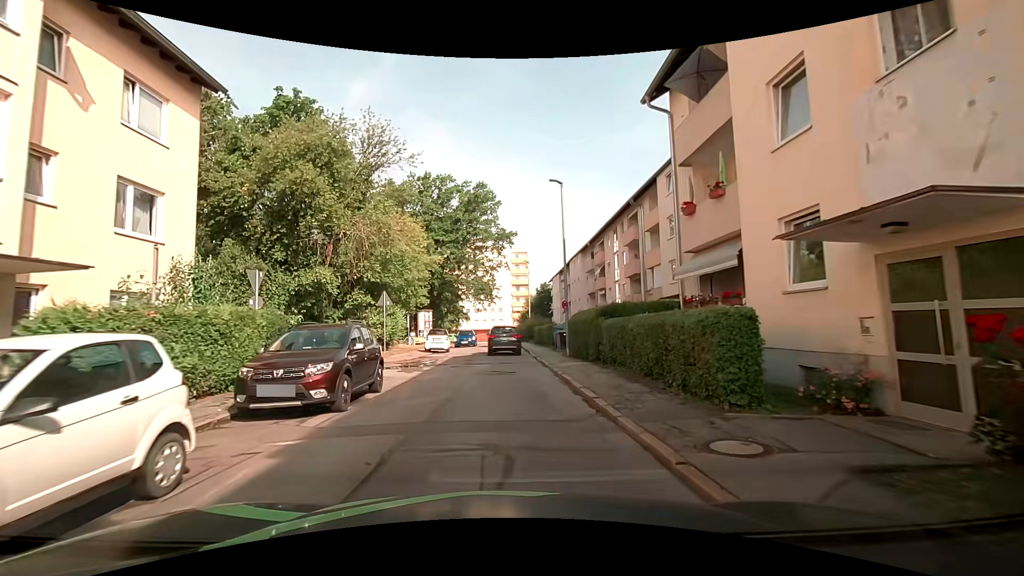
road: residential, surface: asphalt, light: Day
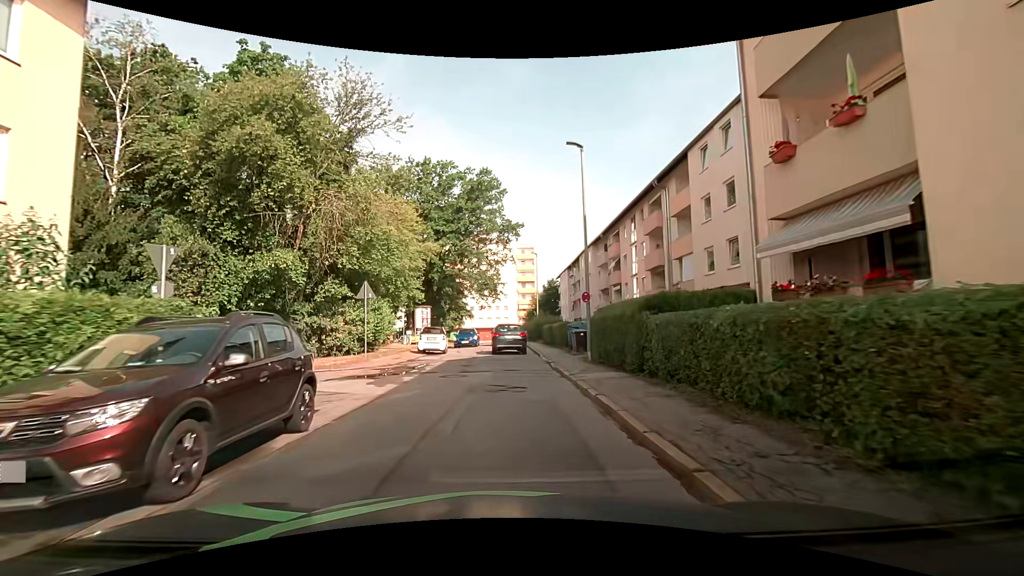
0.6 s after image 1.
(-0.1, +4.5) m; -2°
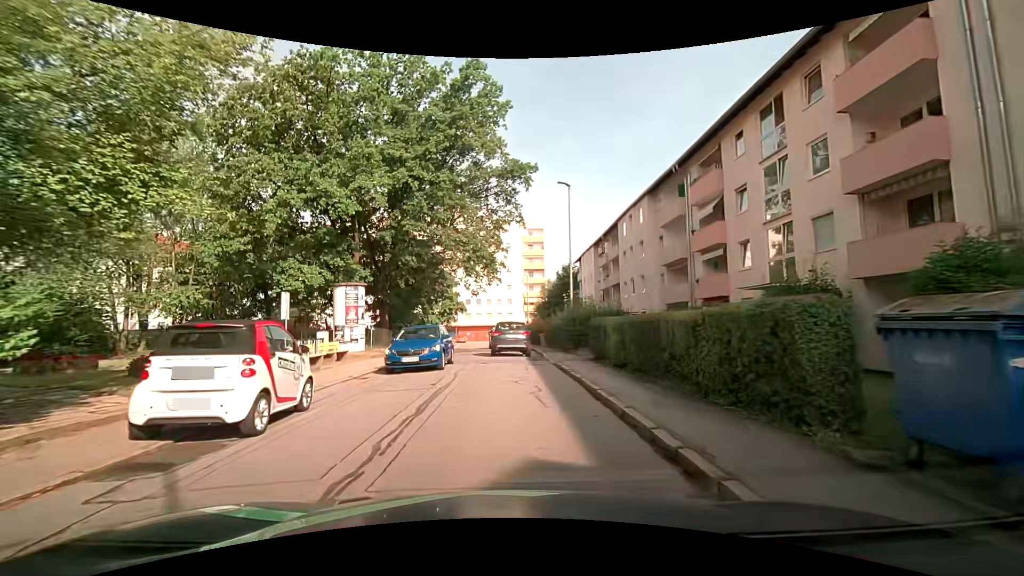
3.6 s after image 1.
(+0.3, +21.6) m; +1°
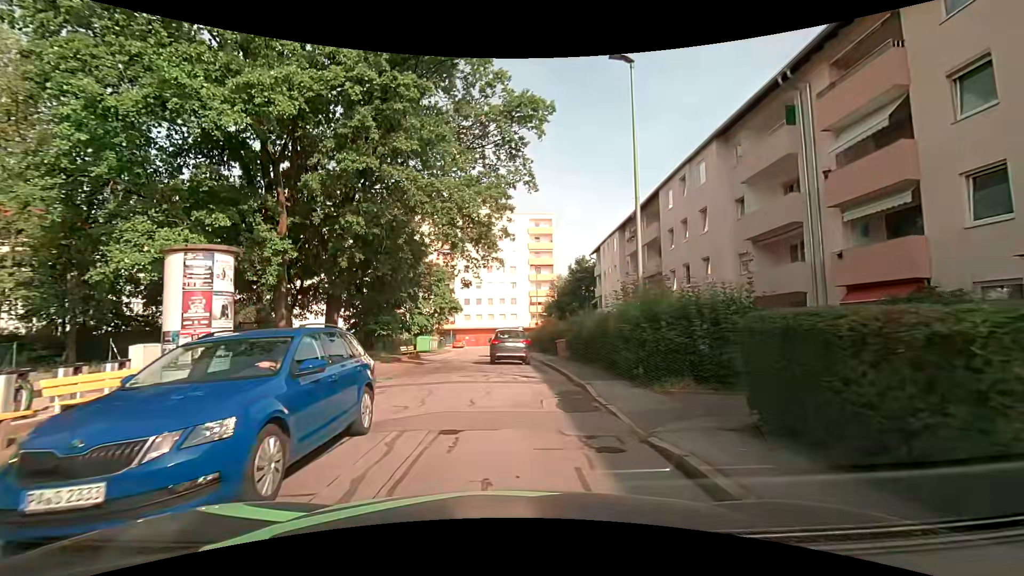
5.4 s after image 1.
(-0.1, +11.5) m; -1°
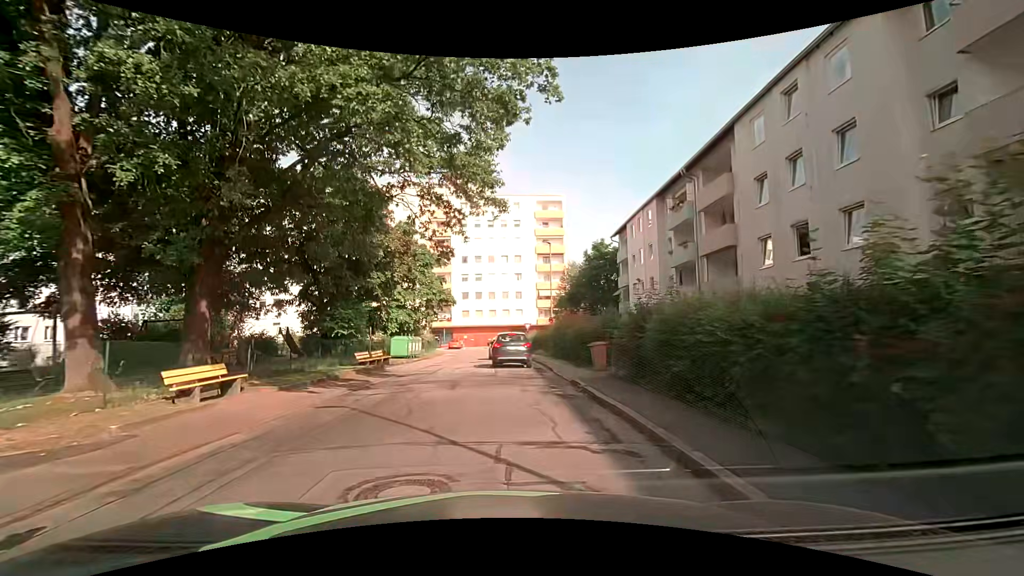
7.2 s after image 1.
(+0.1, +11.1) m; 0°
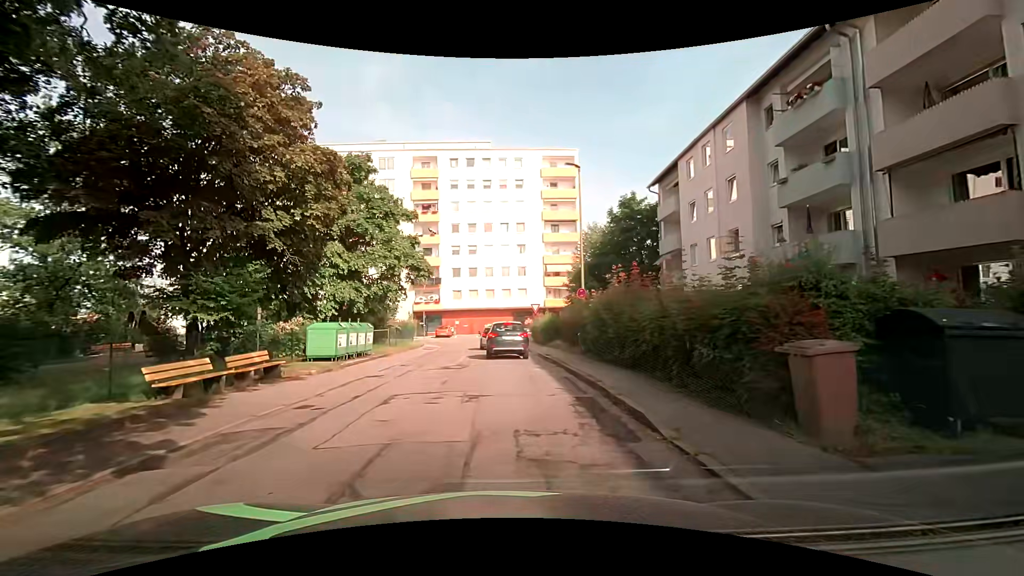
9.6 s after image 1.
(-0.1, +13.8) m; 0°
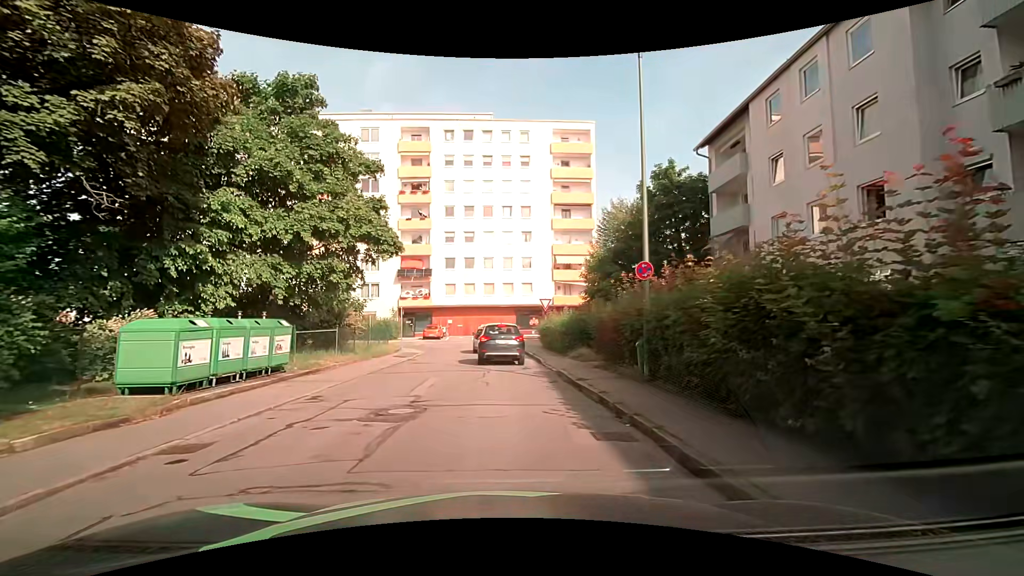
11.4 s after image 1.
(0.0, +9.1) m; +1°
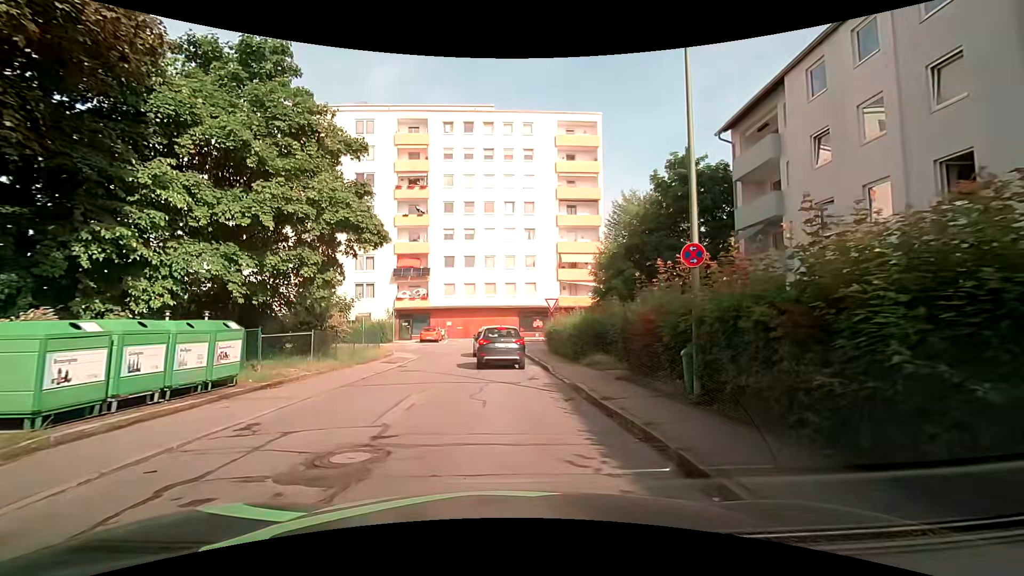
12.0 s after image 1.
(-0.1, +2.8) m; -2°
